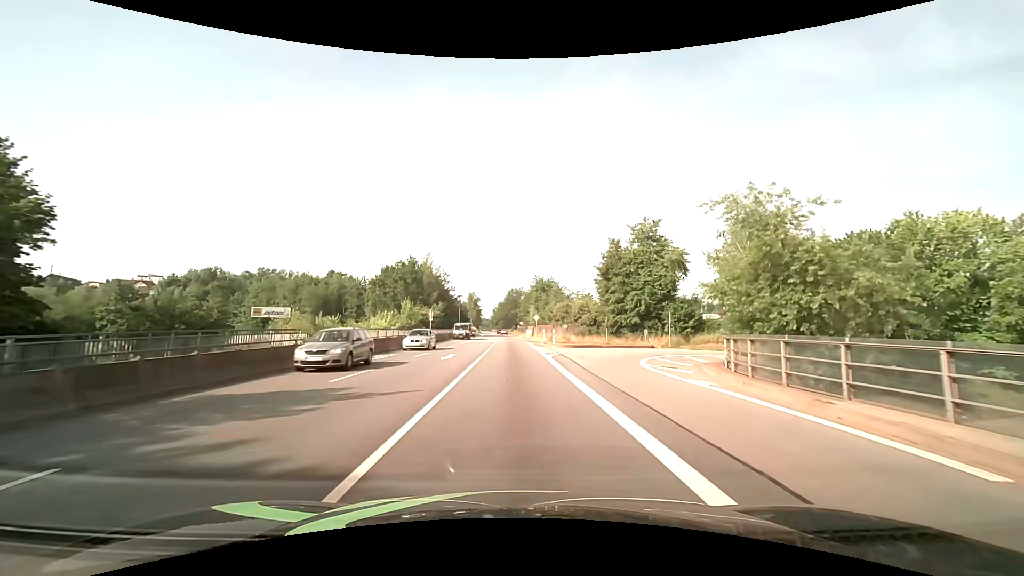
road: primary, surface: asphalt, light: Day
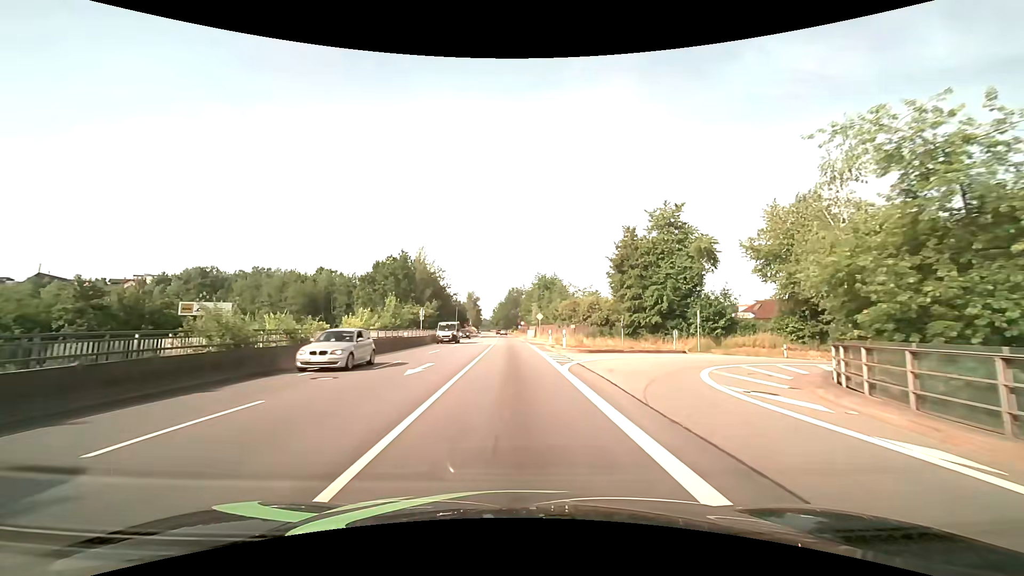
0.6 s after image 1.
(0.0, +7.6) m; 0°
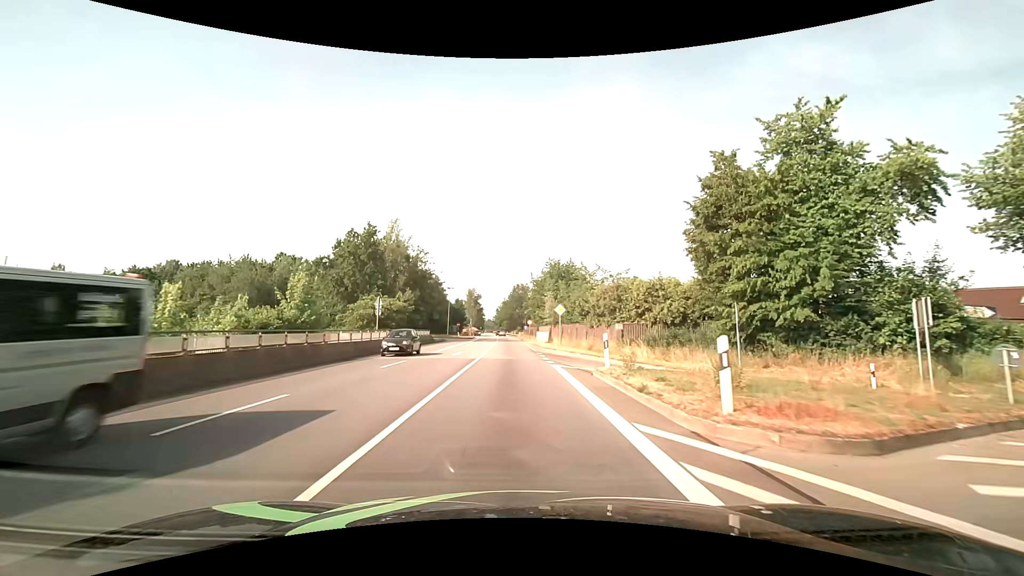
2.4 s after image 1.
(0.0, +22.8) m; 0°
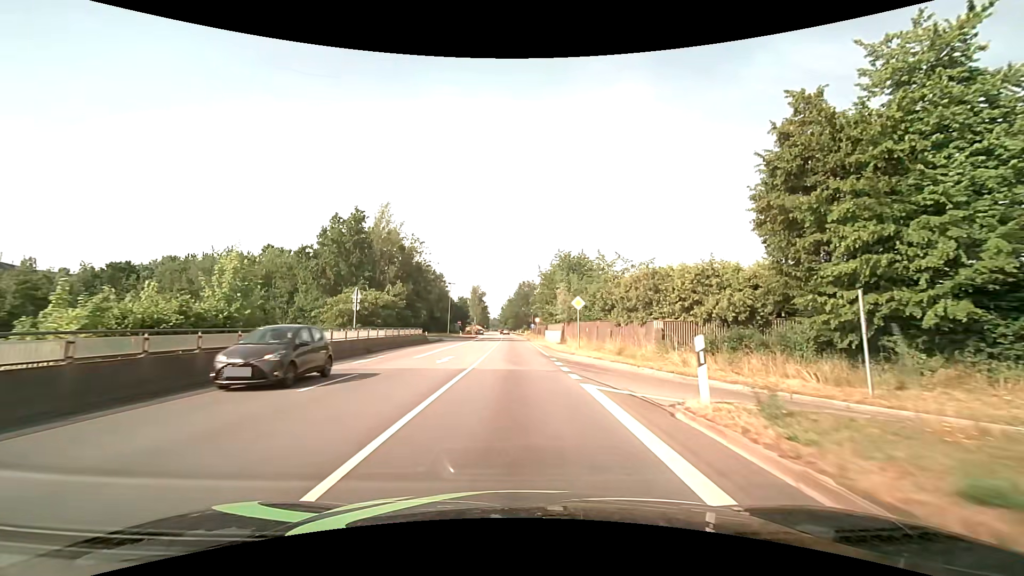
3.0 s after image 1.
(0.0, +7.6) m; -1°
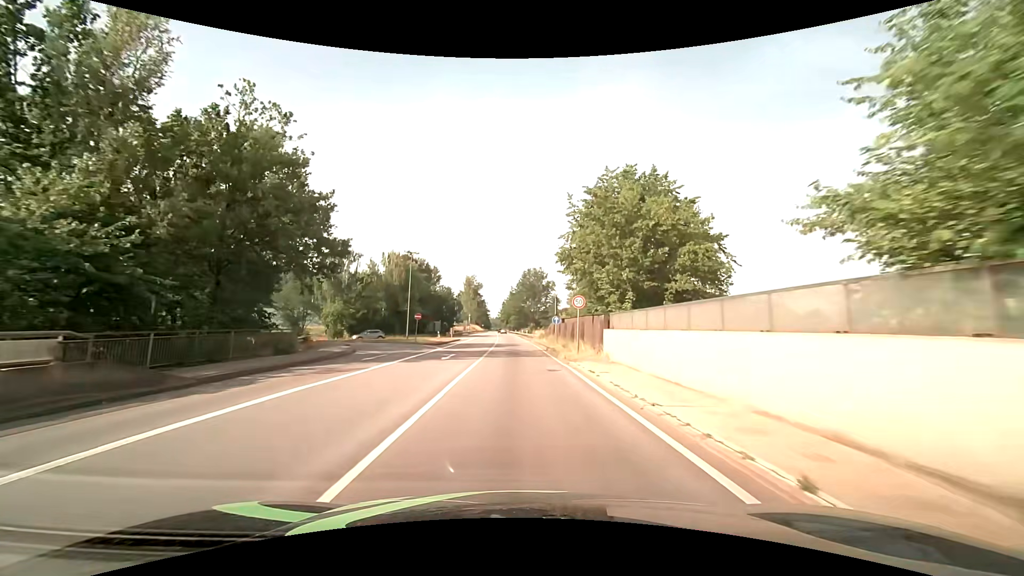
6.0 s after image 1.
(-0.2, +38.2) m; 0°
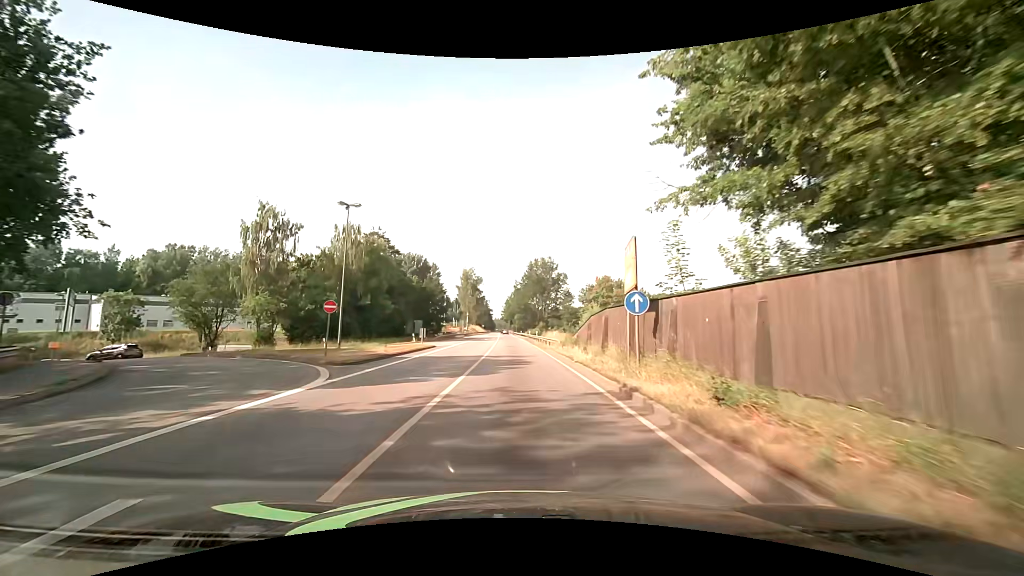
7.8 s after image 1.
(0.0, +22.9) m; 0°
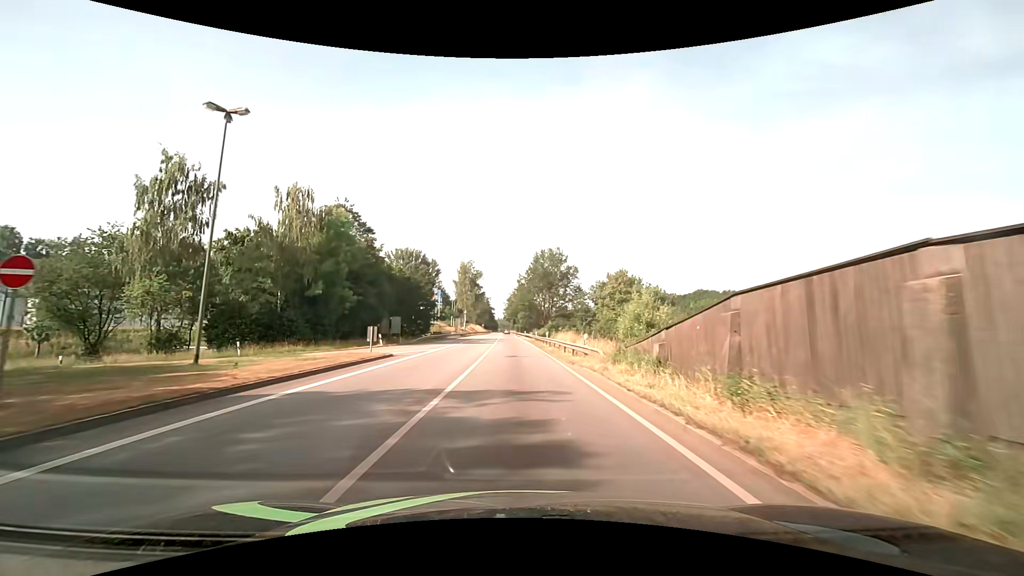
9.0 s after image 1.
(-0.1, +15.3) m; -1°
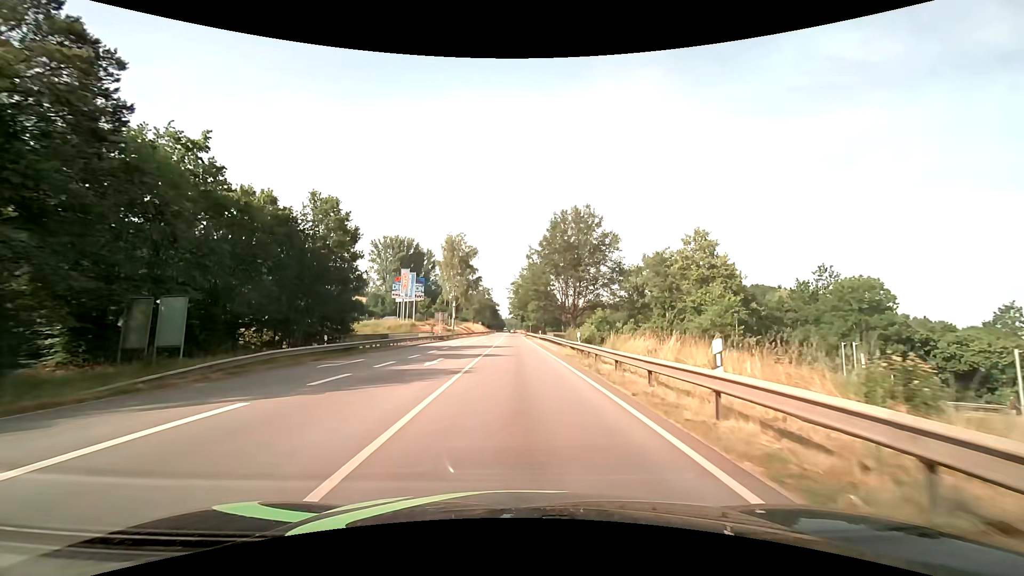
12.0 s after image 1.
(0.0, +38.1) m; 0°
(0, +10) (0, +20) (0, +30) (0, +40) (0, +50) (-1, +60) (-1, +70) (-1, +80) (-1, +90) (-1, +100) m
